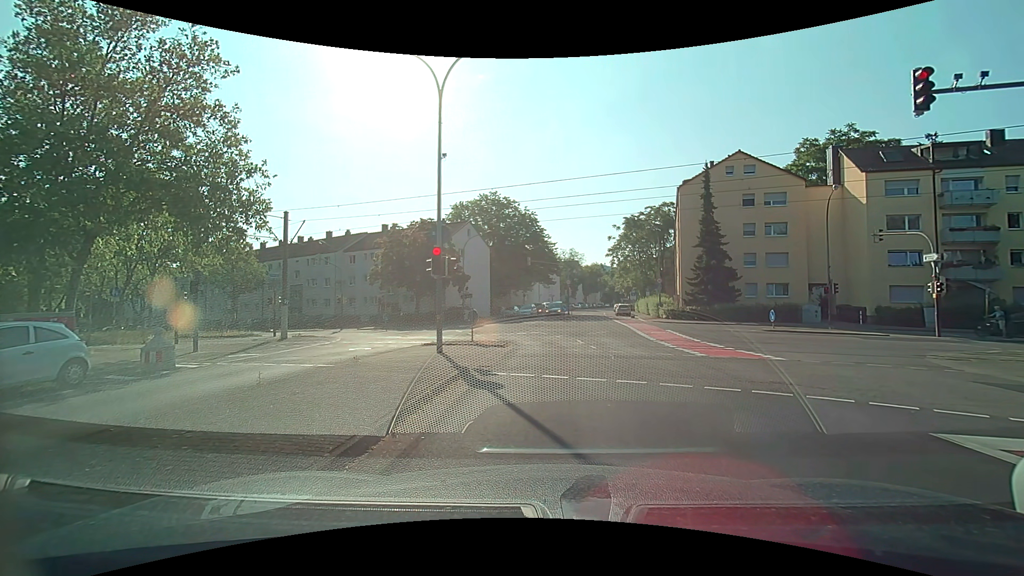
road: tertiary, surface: asphalt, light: Day
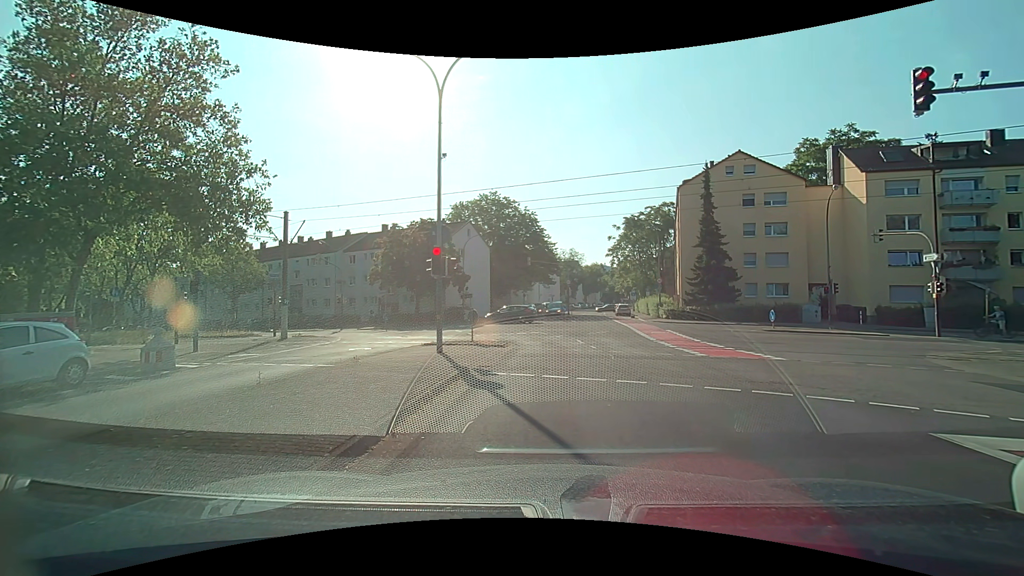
(0.0, 0.0) m; 0°
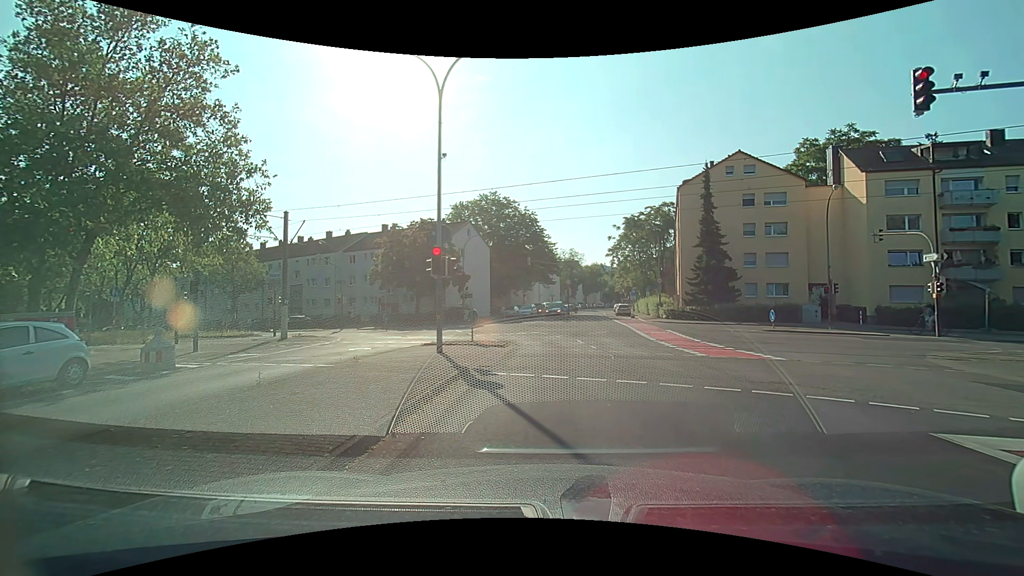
(0.0, 0.0) m; 0°
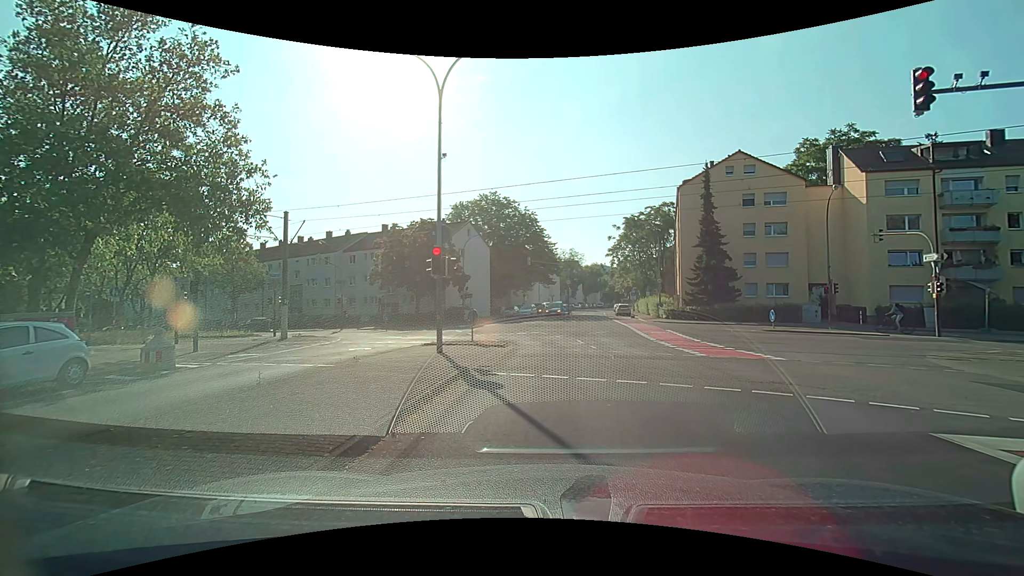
(0.0, 0.0) m; 0°
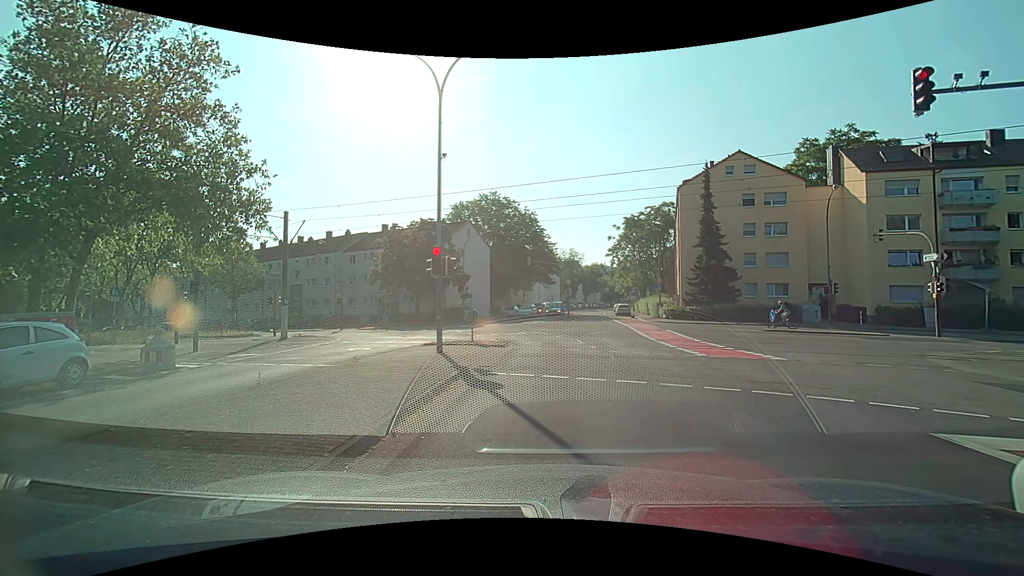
(0.0, 0.0) m; 0°
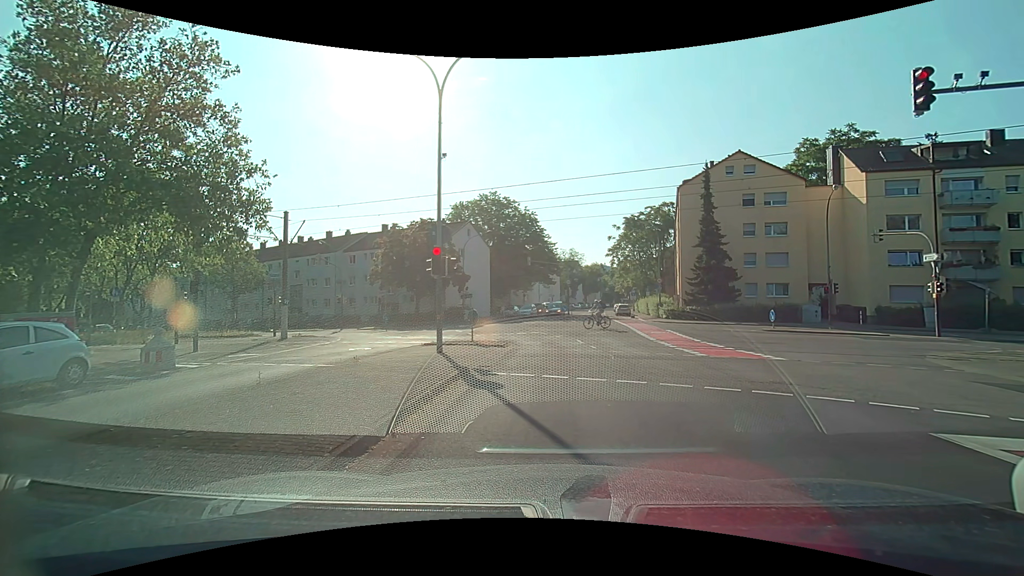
(0.0, 0.0) m; 0°
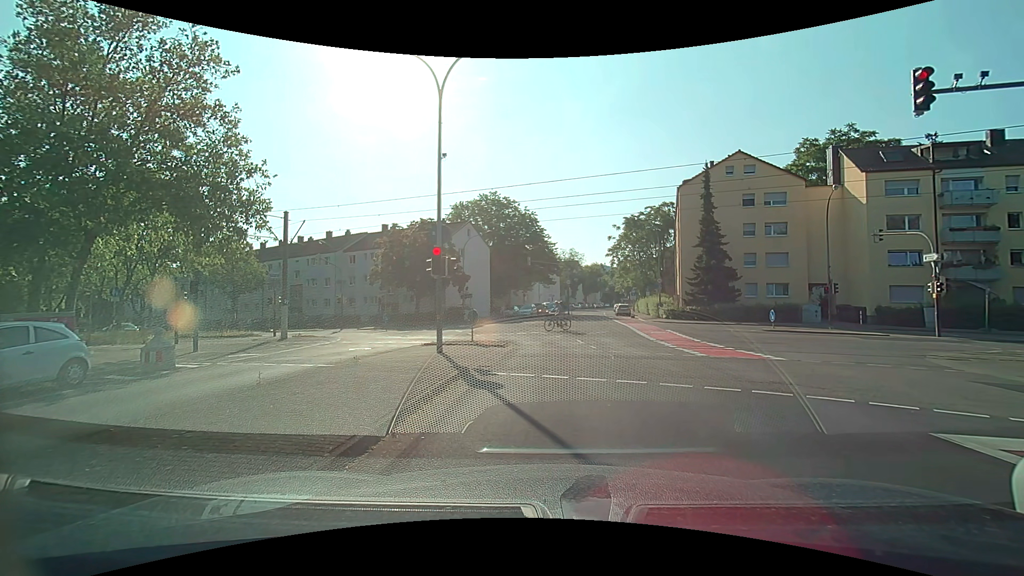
(0.0, 0.0) m; 0°
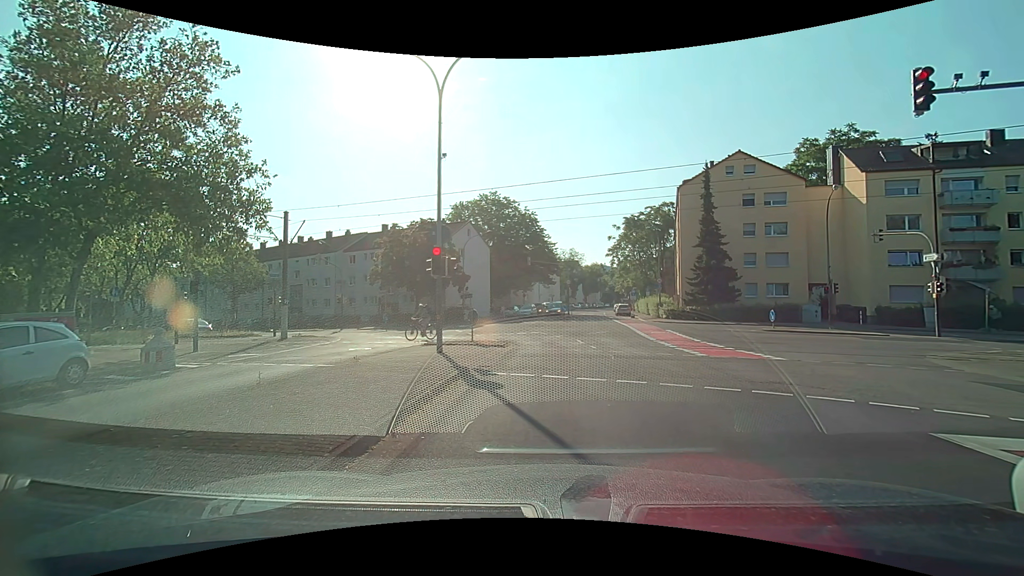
(0.0, 0.0) m; 0°
